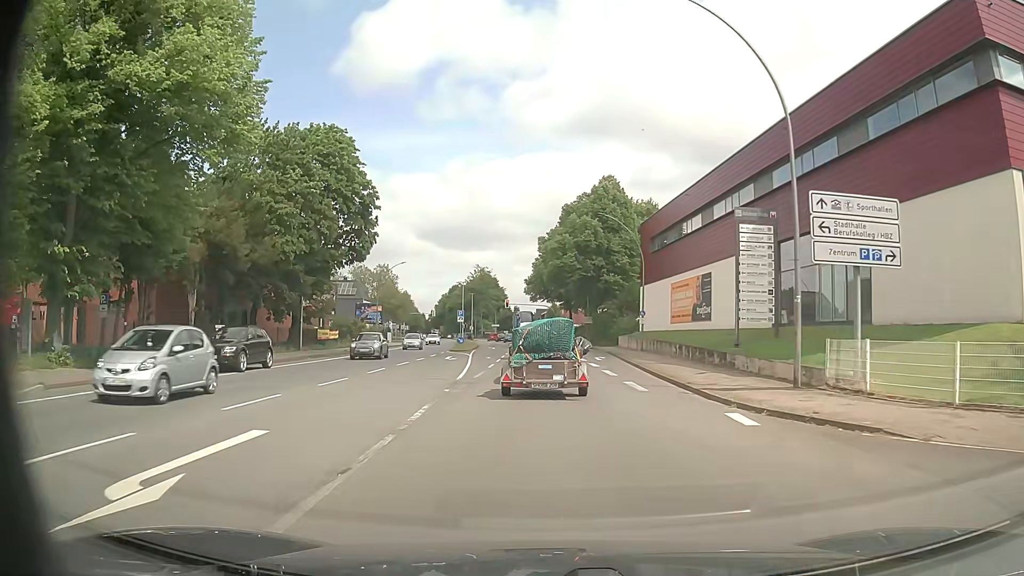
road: primary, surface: asphalt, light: Day
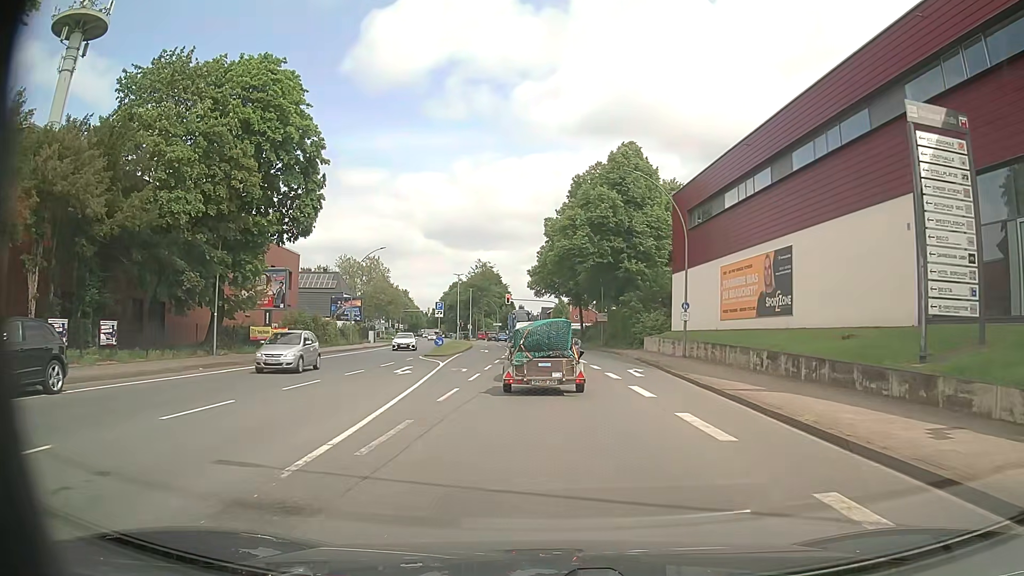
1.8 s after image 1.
(-0.1, +13.5) m; -1°
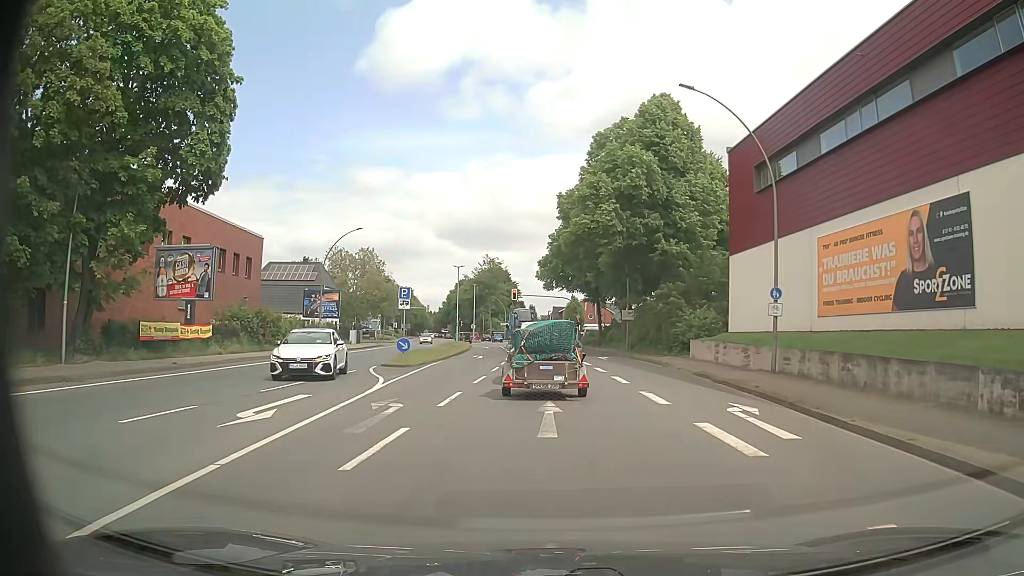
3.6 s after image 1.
(-0.1, +12.9) m; -2°
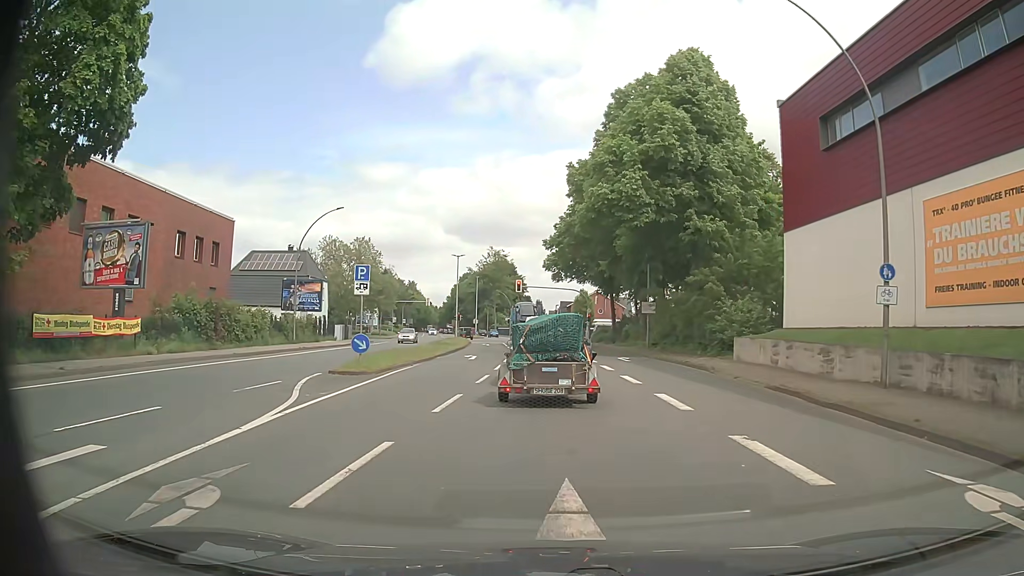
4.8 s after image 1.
(0.0, +7.5) m; 0°
